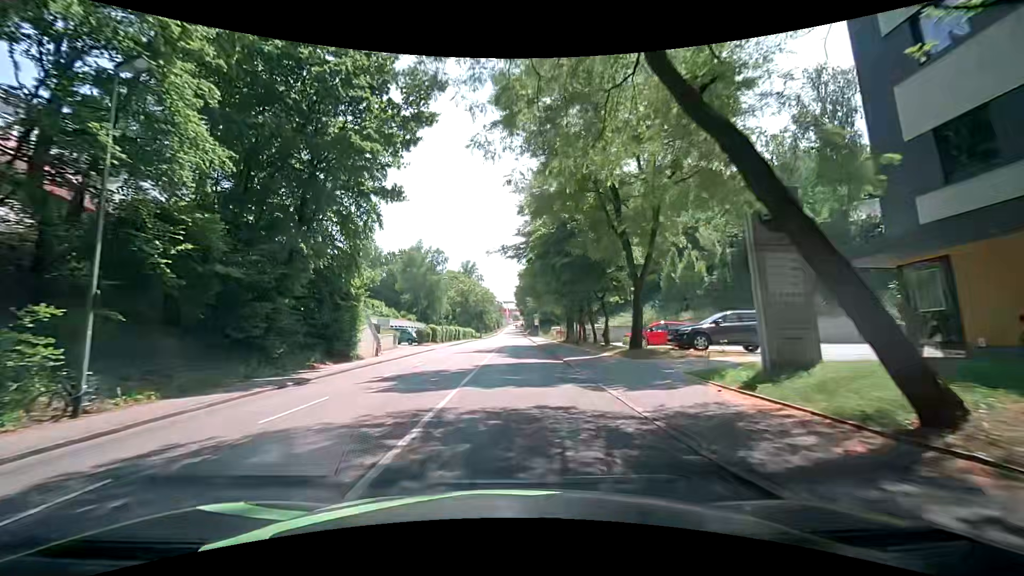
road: tertiary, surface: asphalt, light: Day
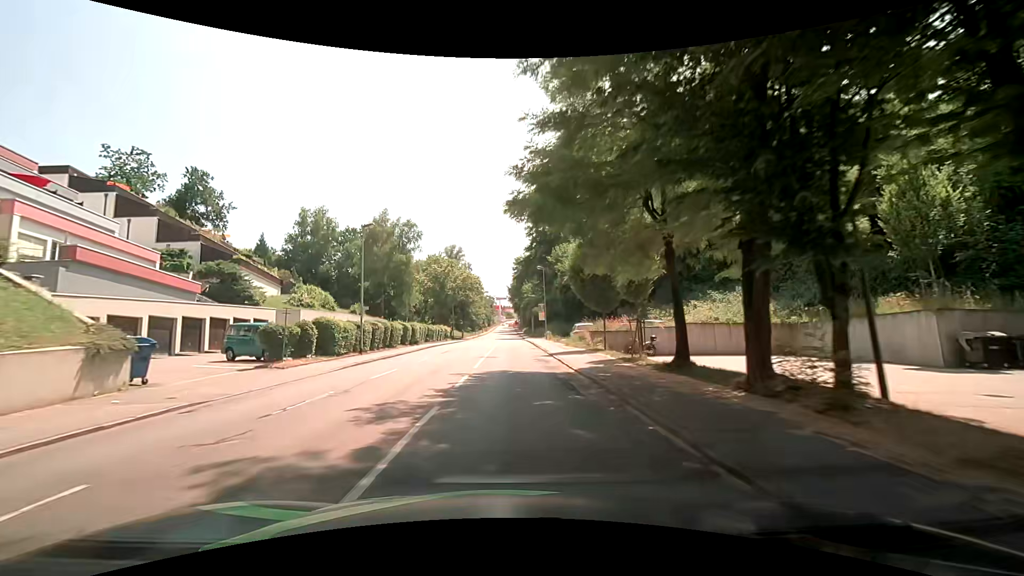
(+0.3, +31.1) m; +1°
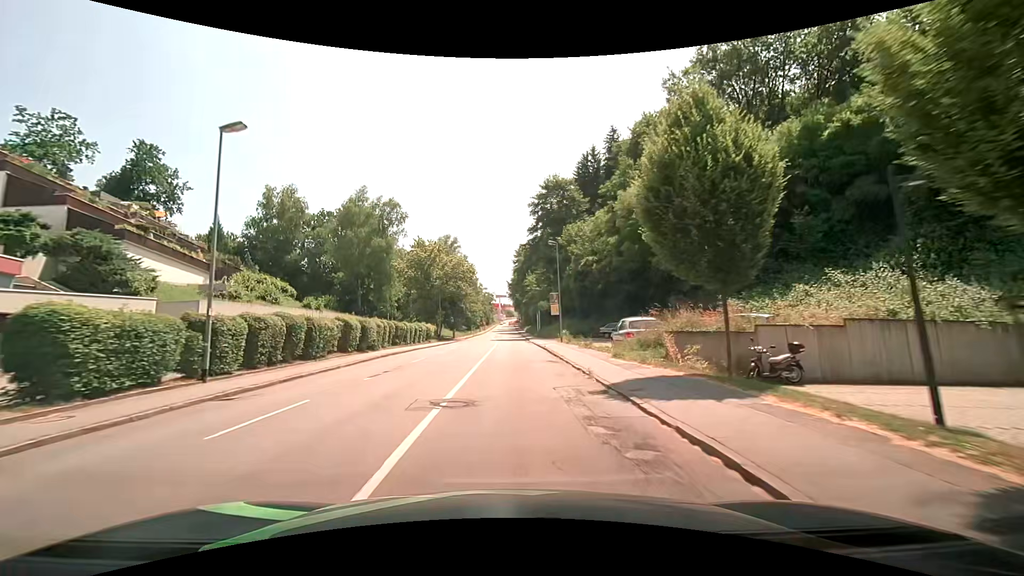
(-0.1, +15.6) m; 0°
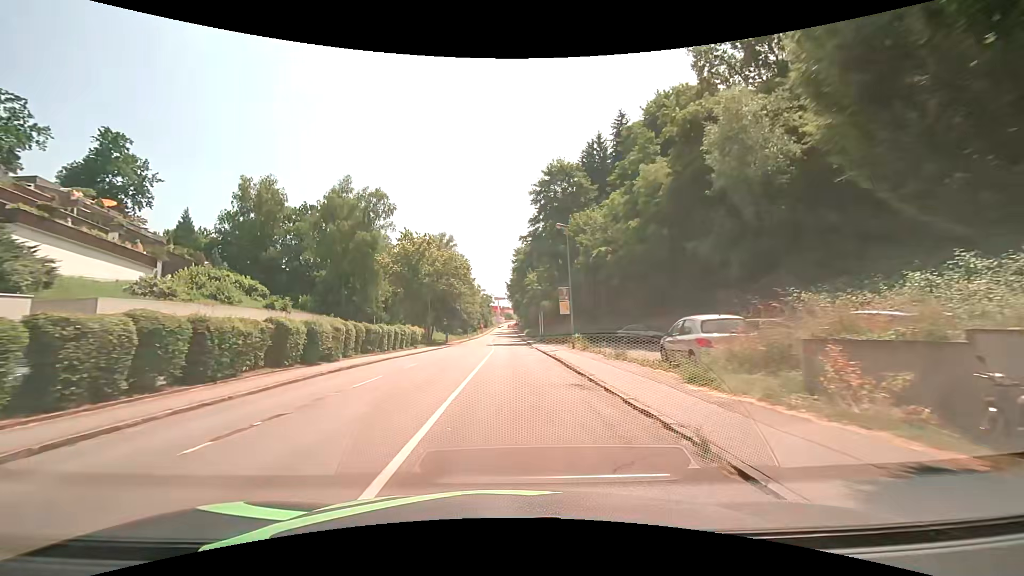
(0.0, +7.8) m; 0°
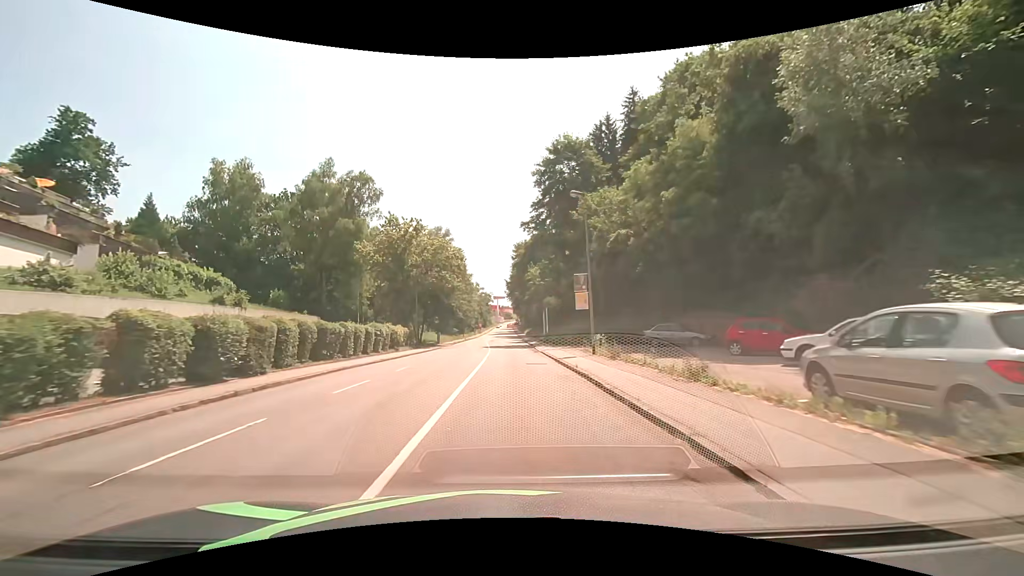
(0.0, +7.8) m; 0°
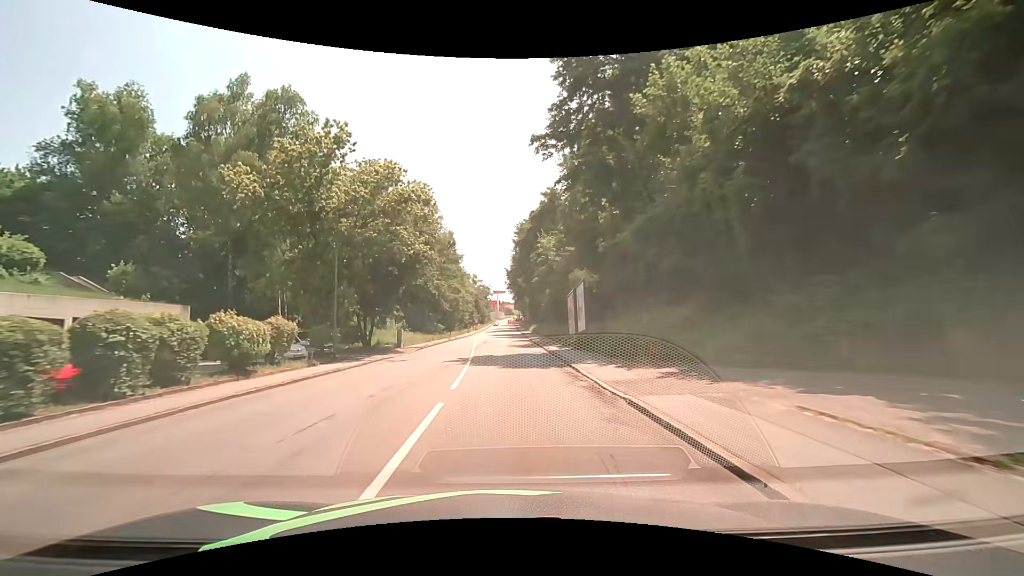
(+0.1, +23.3) m; 0°
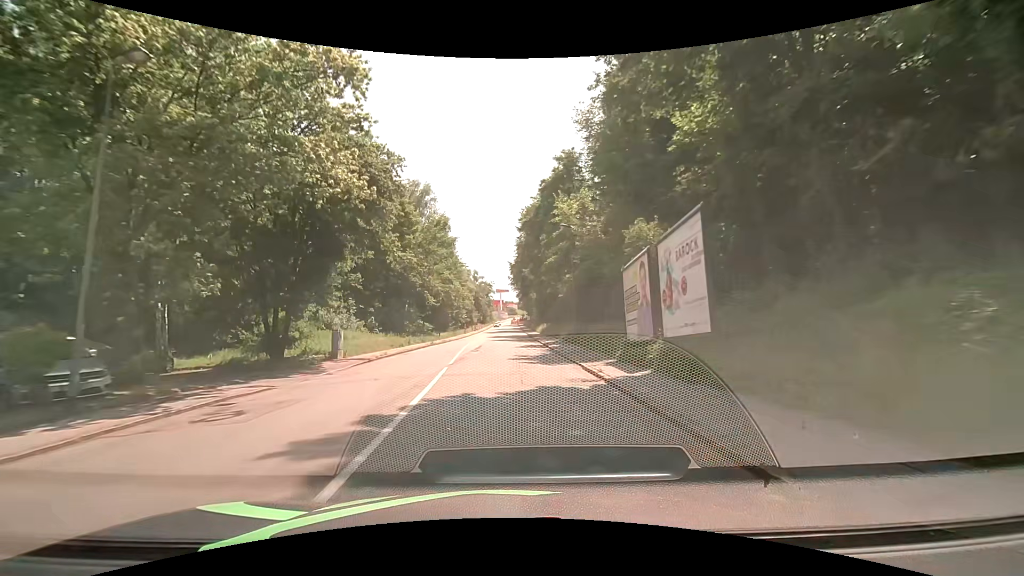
(-0.1, +15.6) m; -1°
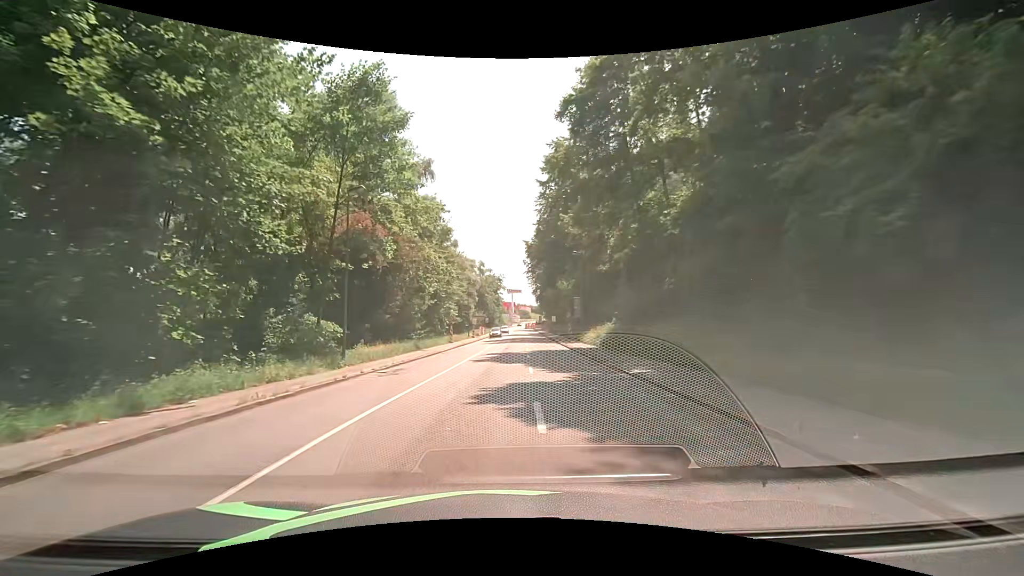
(-0.5, +38.9) m; -1°
(0, +10) (0, +20) (0, +30) (+1, +40) (+1, +50) (+1, +60) (+1, +70) (+1, +80) (+2, +90) (+2, +100) m
